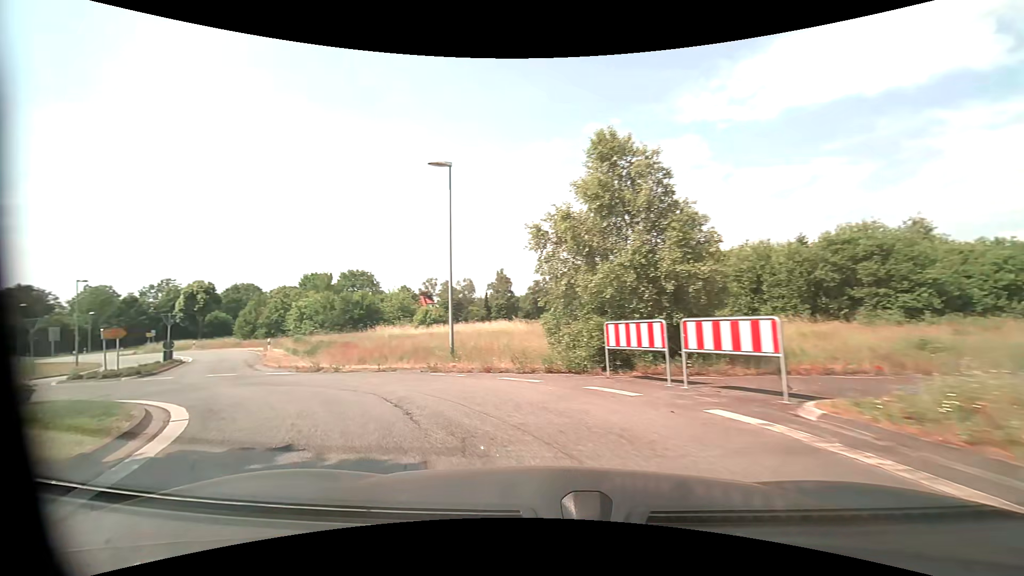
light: Day
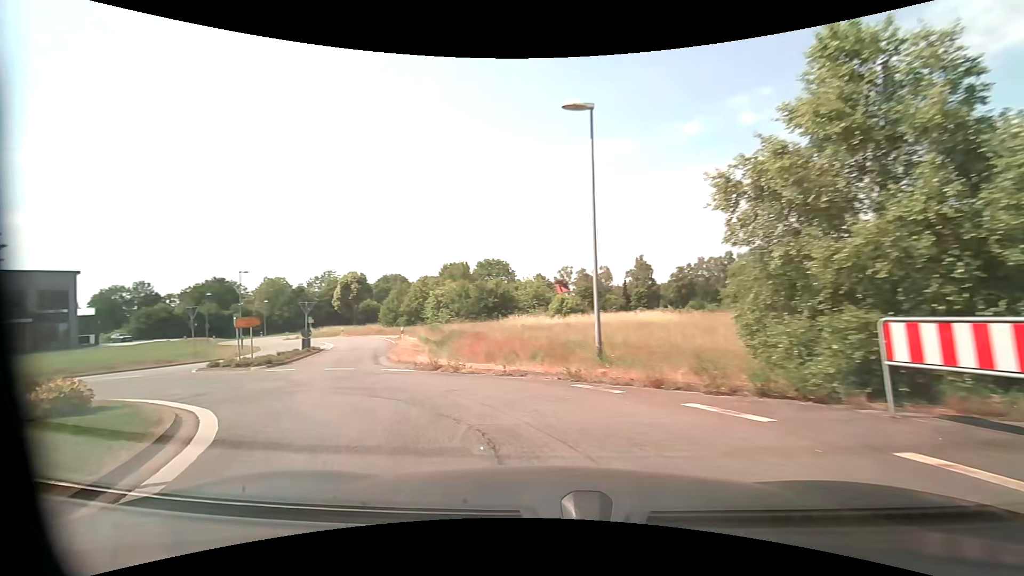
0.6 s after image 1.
(-0.6, +4.1) m; -15°
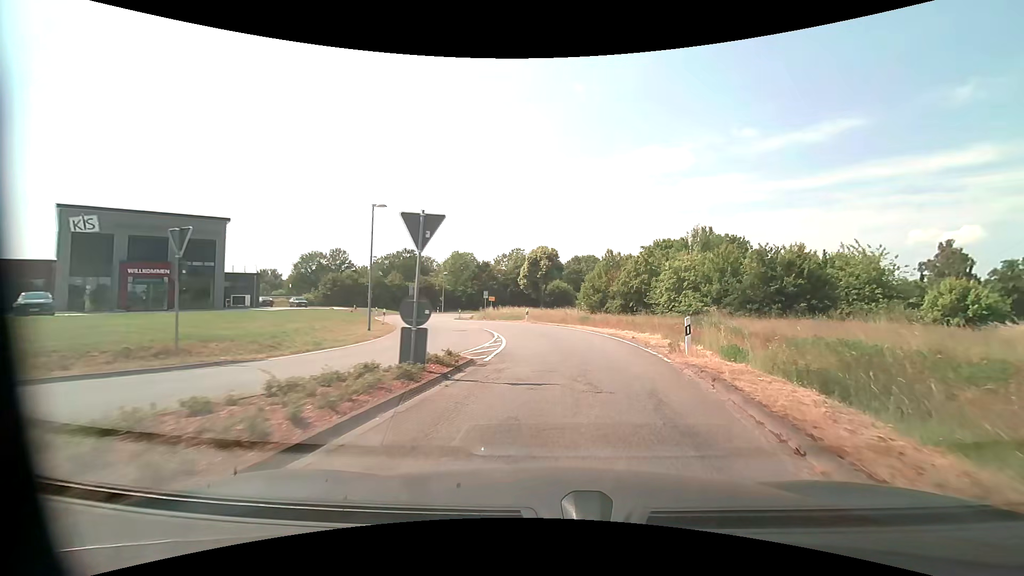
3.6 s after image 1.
(-8.6, +21.6) m; -22°
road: secondary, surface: asphalt
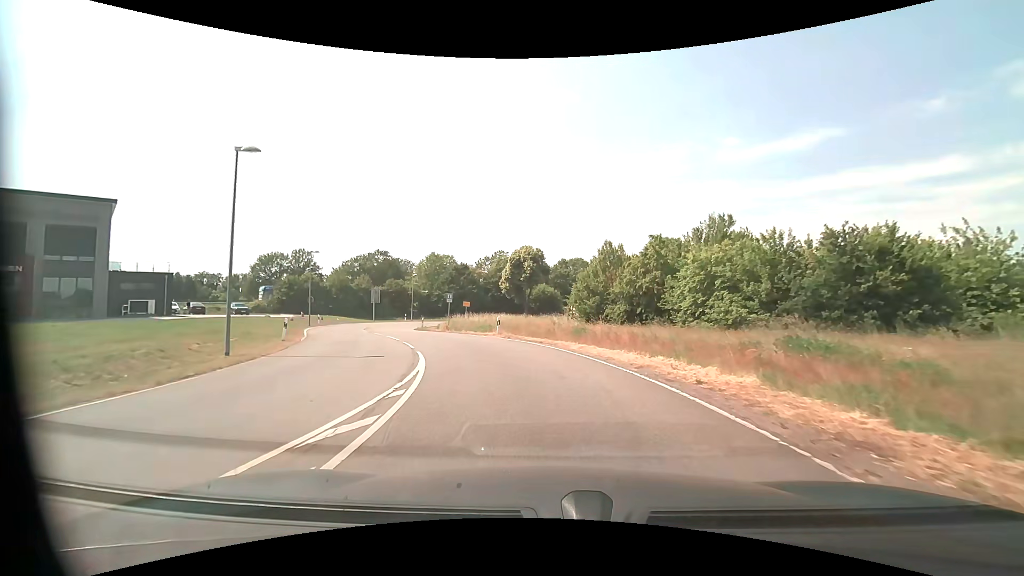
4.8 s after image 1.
(+0.5, +11.0) m; +2°
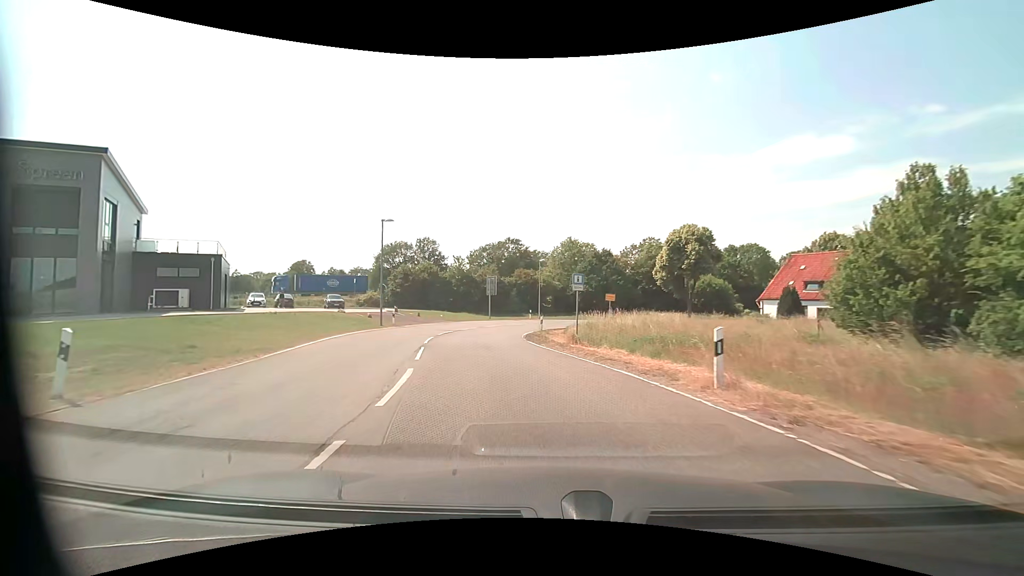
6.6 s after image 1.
(-2.4, +17.7) m; -16°
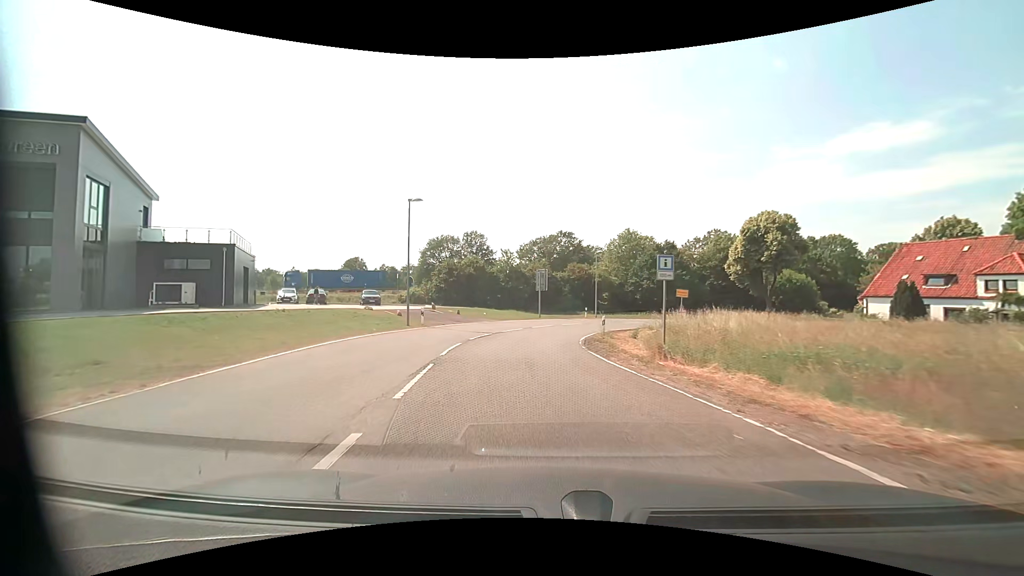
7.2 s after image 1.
(-0.3, +6.1) m; -6°
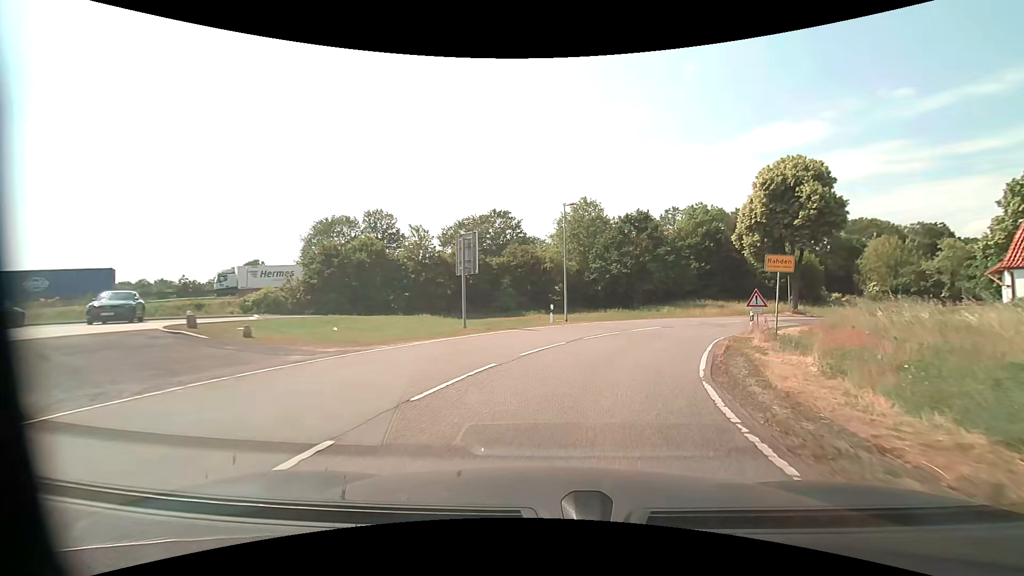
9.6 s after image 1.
(-0.1, +23.9) m; +8°
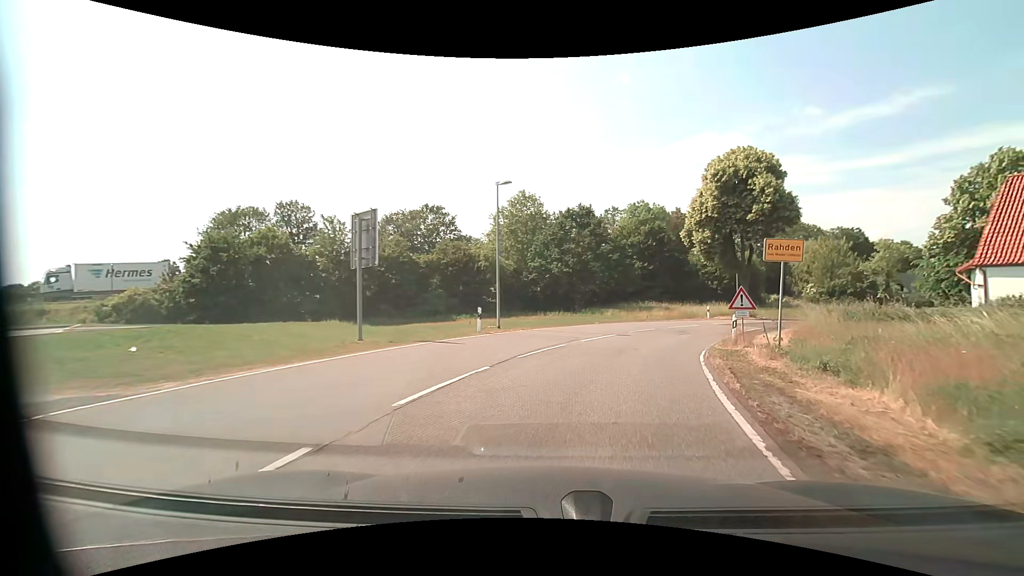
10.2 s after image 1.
(+0.3, +5.9) m; +7°
(+1, +10) (+4, +19) (+9, +28) (+15, +36) (+22, +43) (+30, +49) (+39, +54) (+47, +60) (+55, +66) (+63, +72) m
